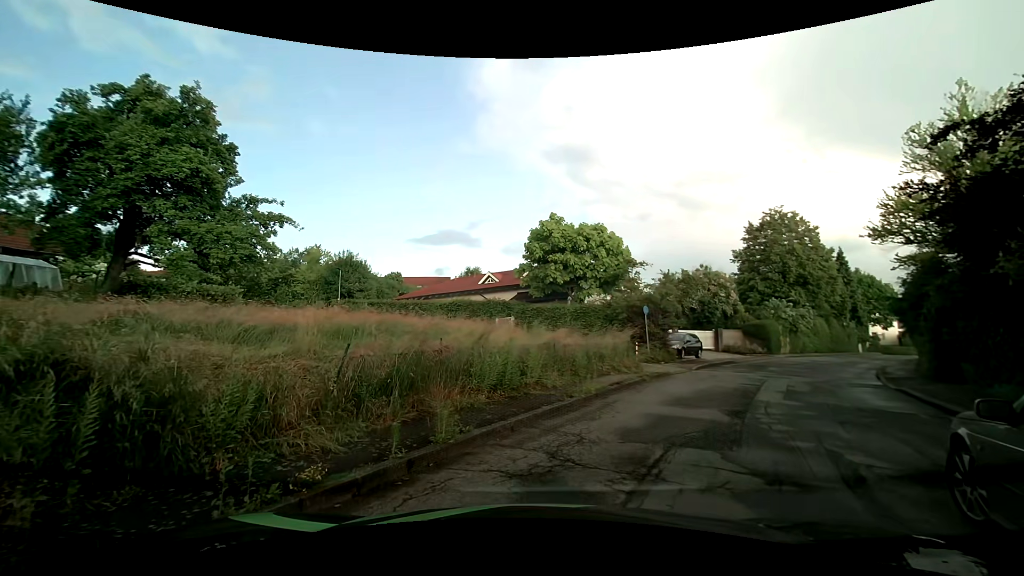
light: Day
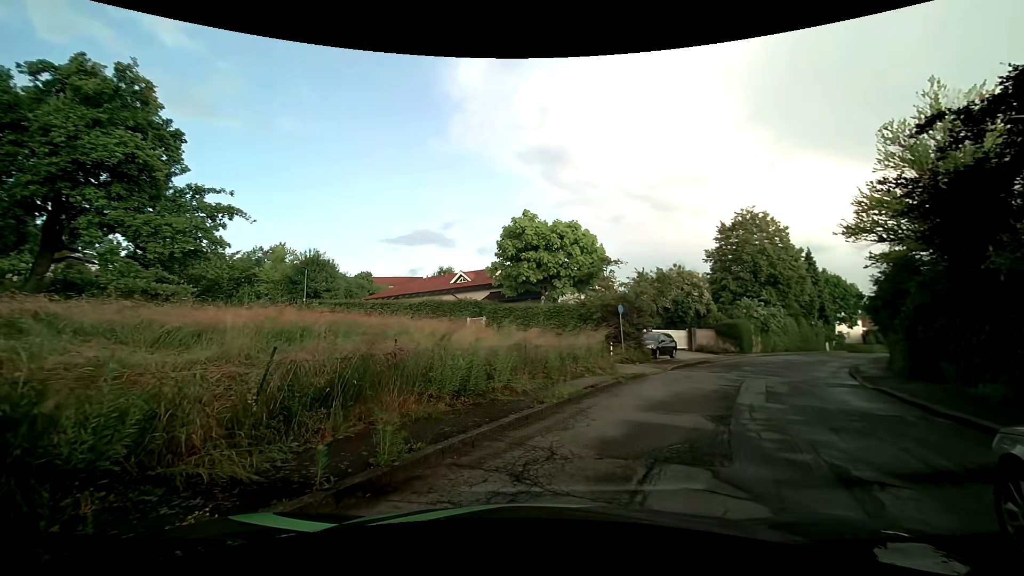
(0.0, +1.0) m; +4°
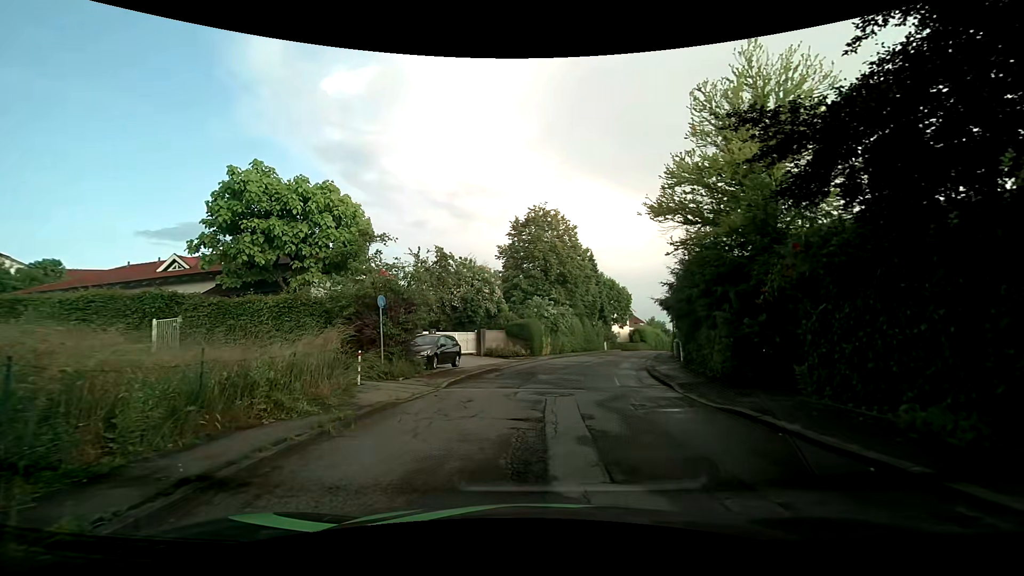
(+1.7, +7.3) m; +22°
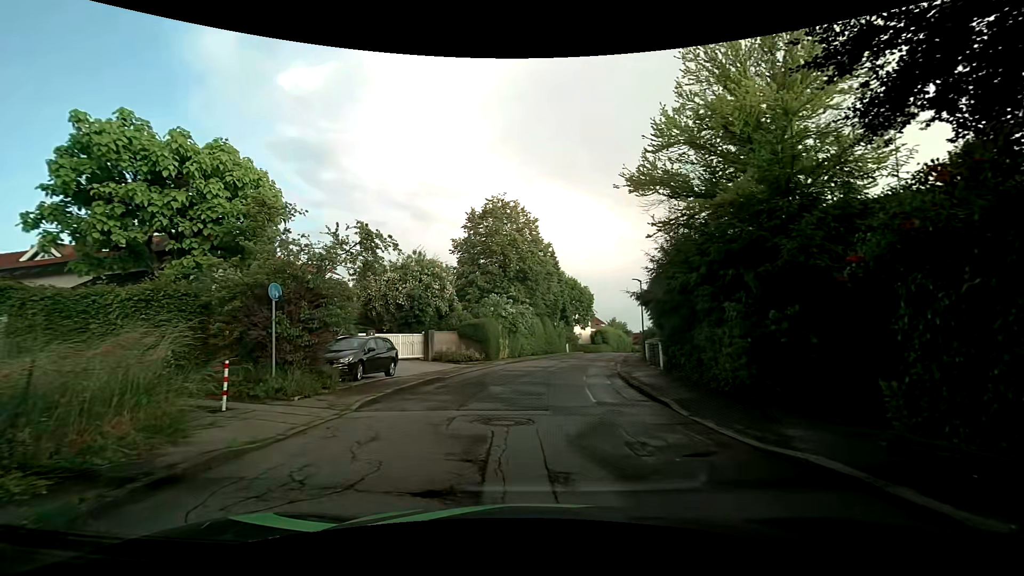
(+0.2, +4.1) m; +4°
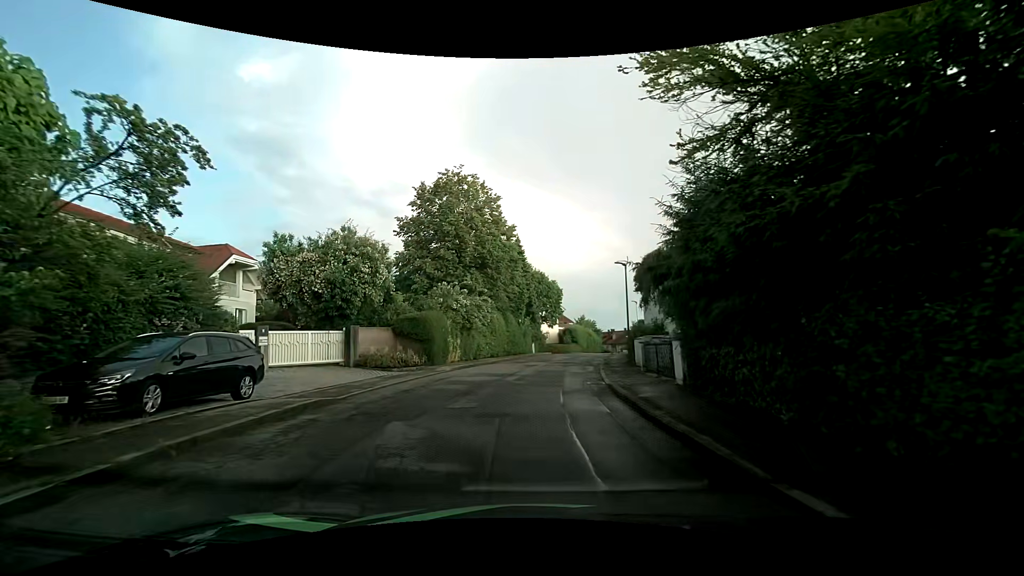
(+0.4, +7.1) m; +4°
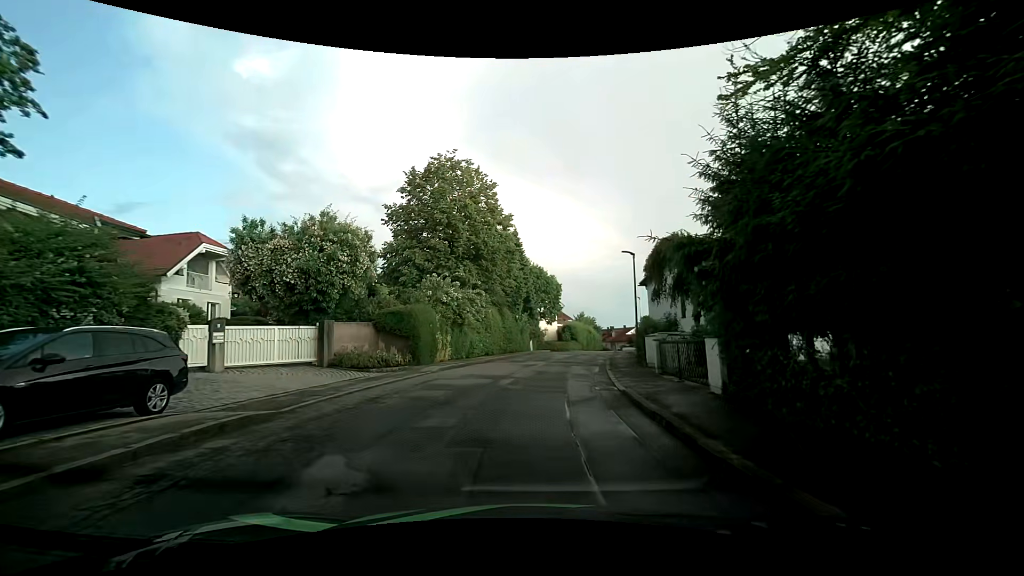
(0.0, +2.6) m; -1°
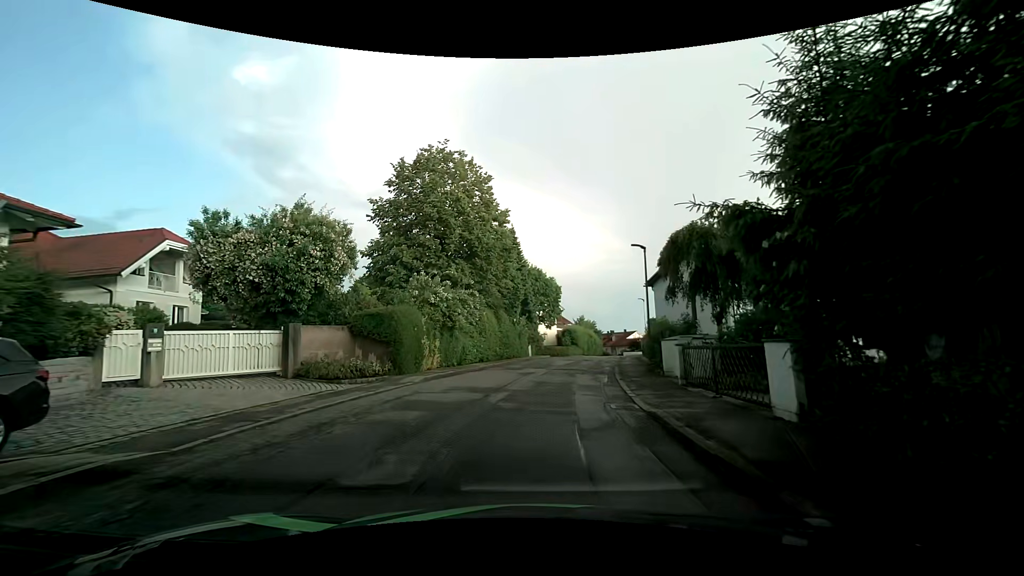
(+0.1, +2.7) m; 0°
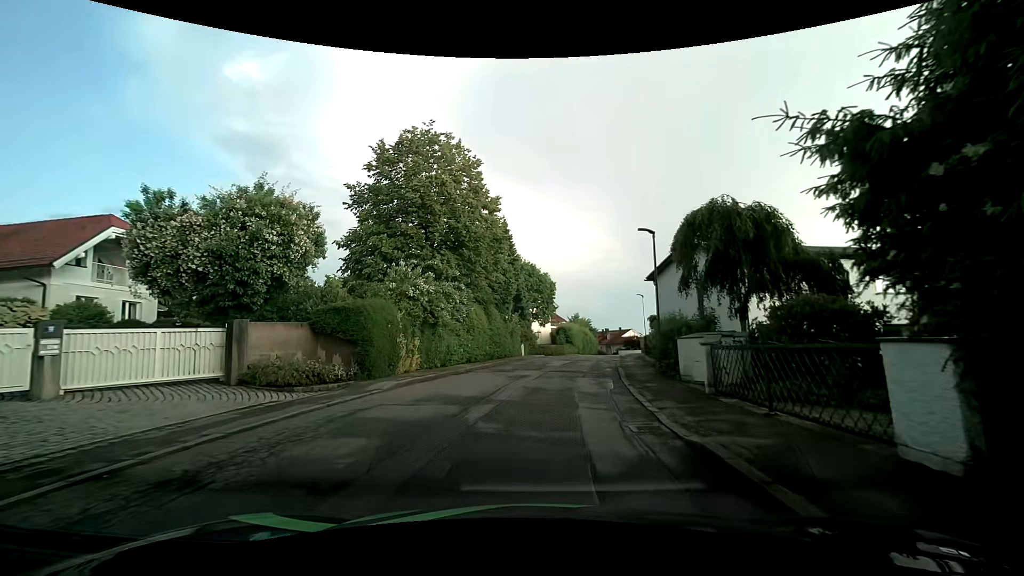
(+0.1, +2.7) m; +1°
(0, +10) (+1, +20) (+3, +30) (+5, +40) (+8, +49) (+10, +59) (+13, +68) (+16, +78) (+18, +88) (+19, +98) m
